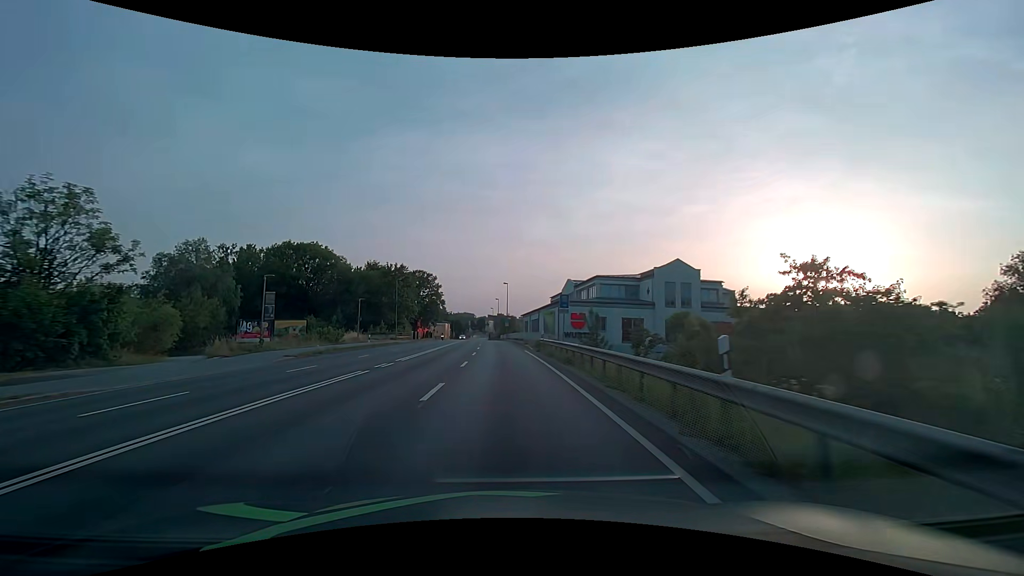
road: primary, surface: asphalt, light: Day
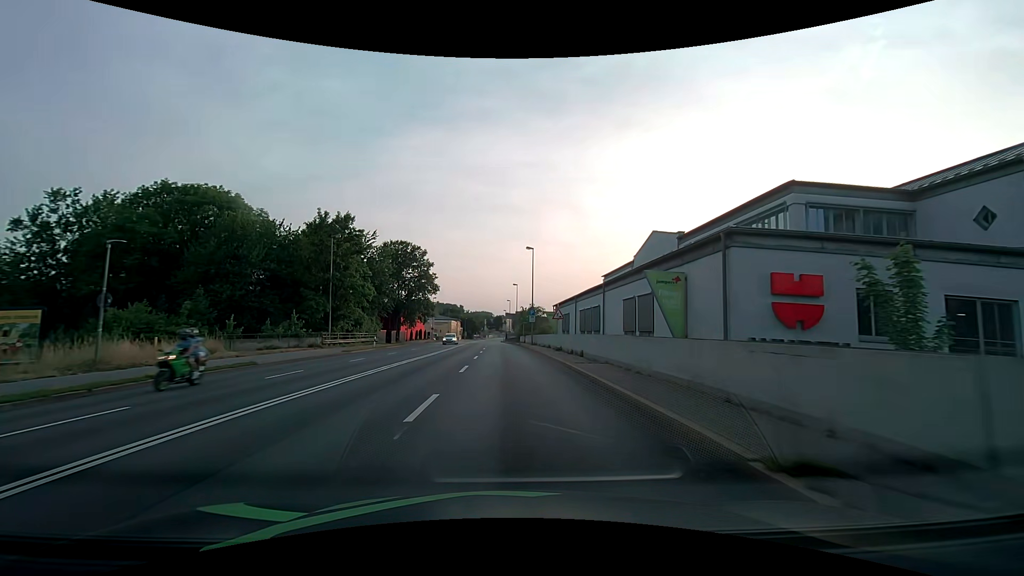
(-0.8, +38.3) m; -2°
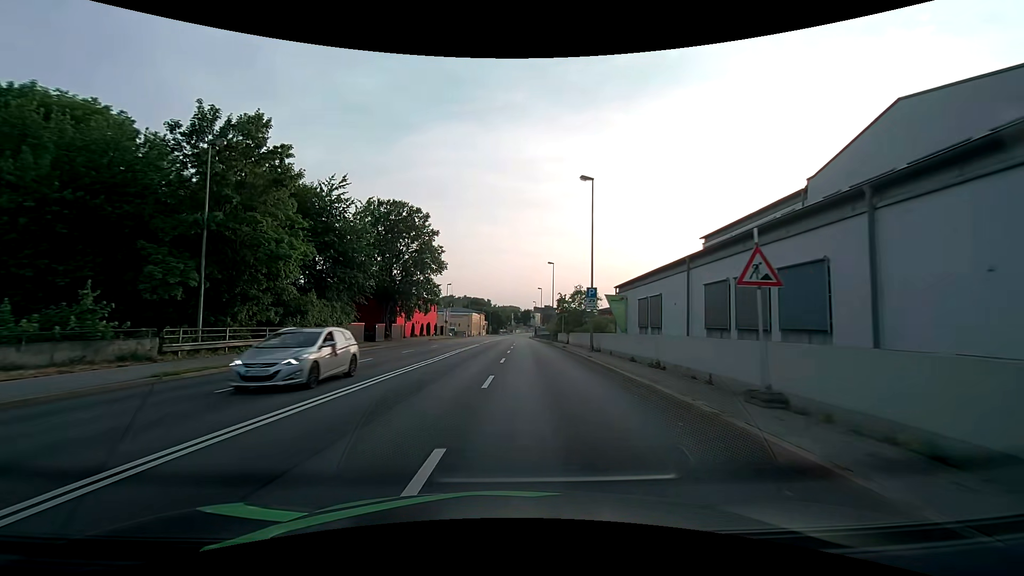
(-0.5, +22.9) m; -3°
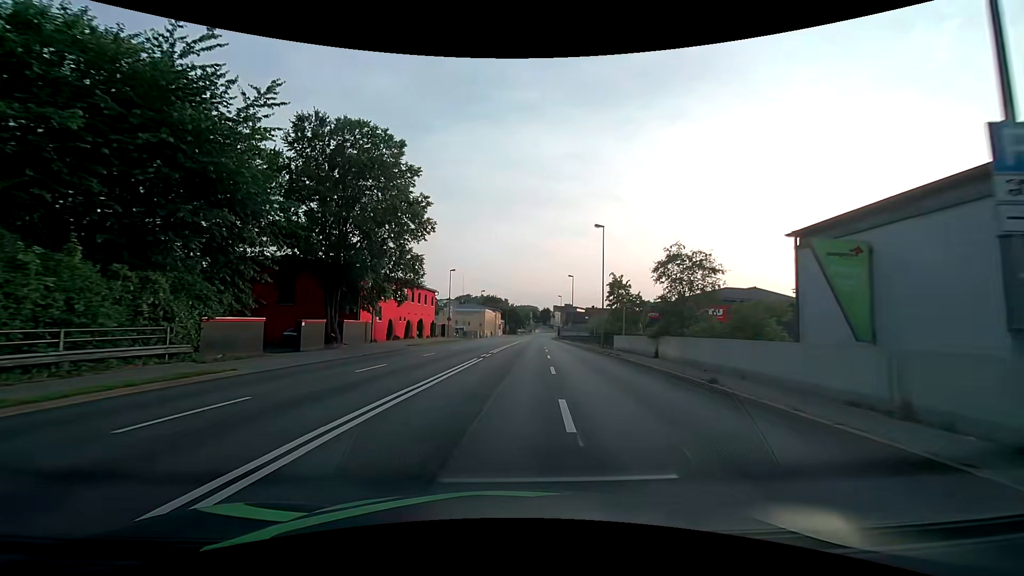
(-0.5, +23.1) m; -2°
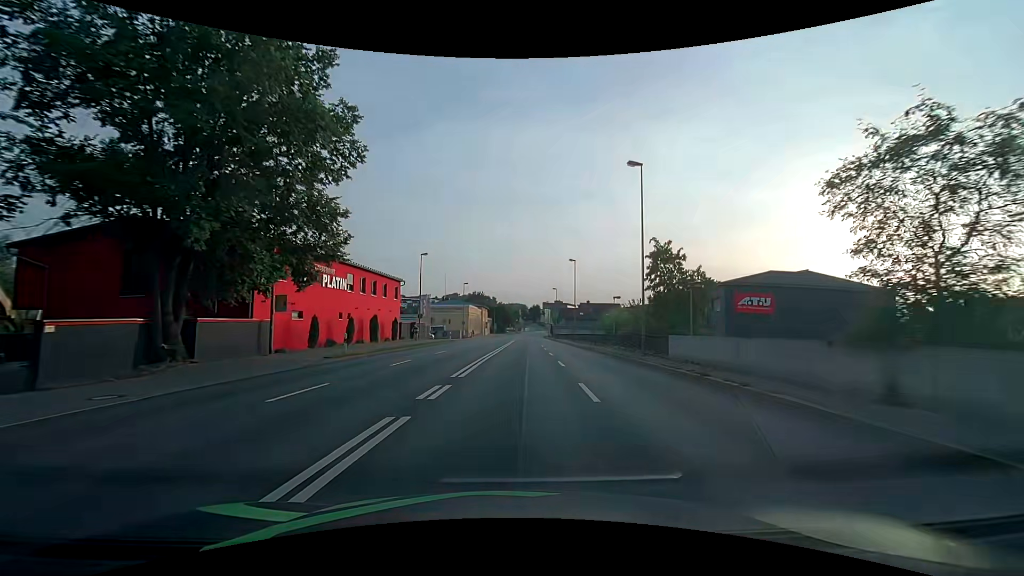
(+0.1, +15.4) m; +1°
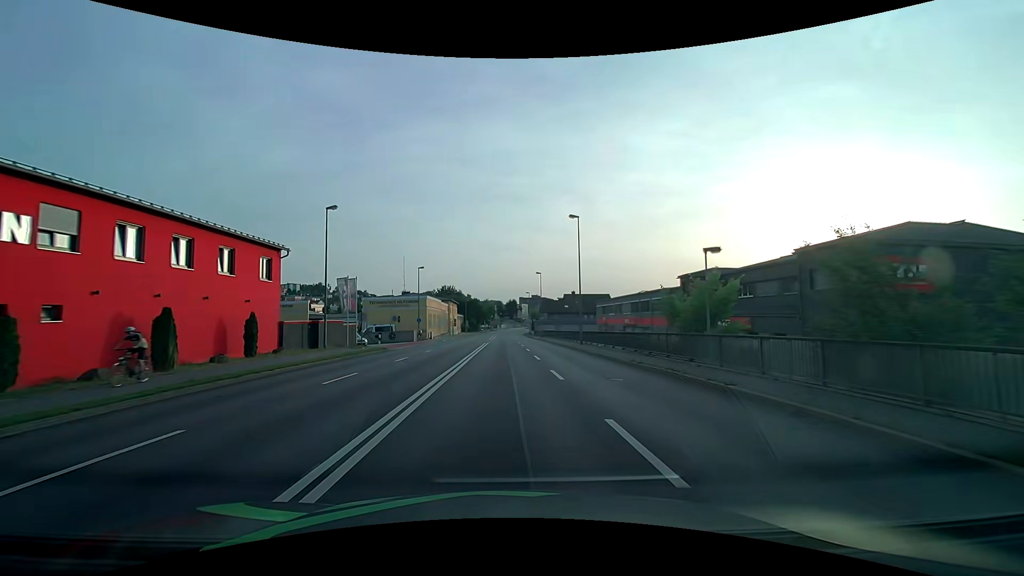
(+0.6, +23.0) m; +3°
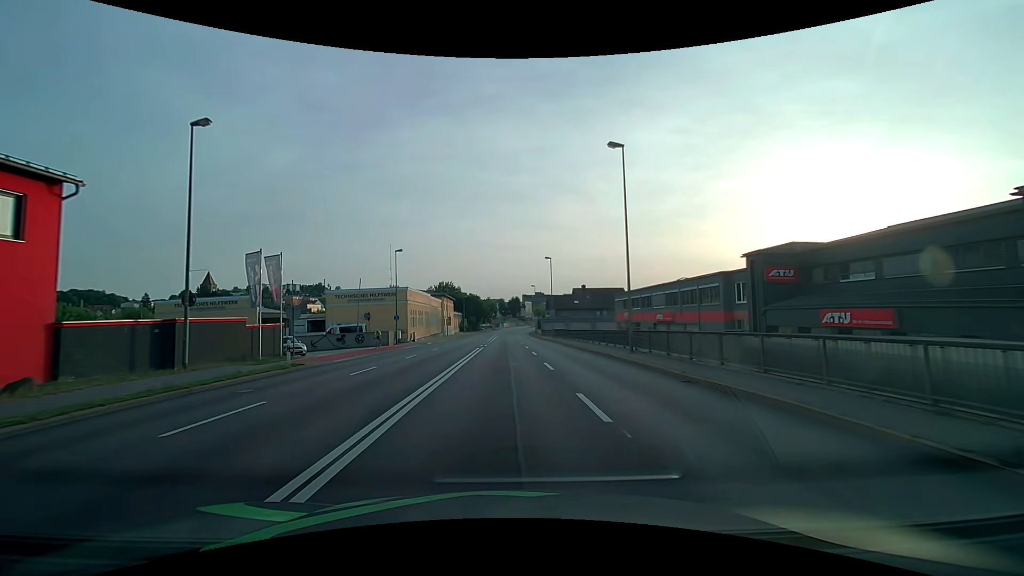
(0.0, +15.3) m; 0°
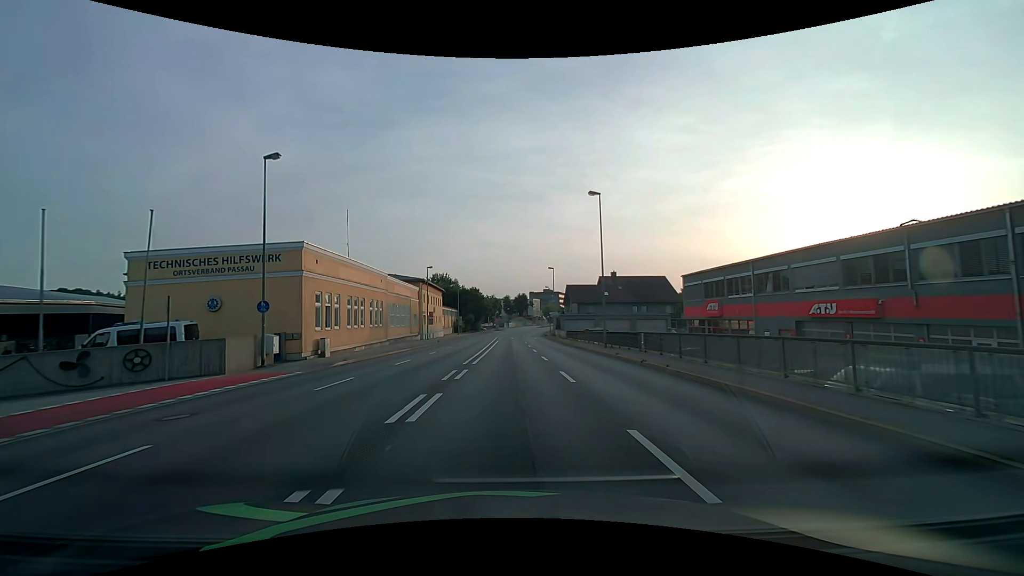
(-0.3, +30.7) m; -1°
(0, +10) (0, +20) (0, +30) (0, +40) (0, +50) (0, +60) (0, +70) (+1, +80) (+1, +90) (+1, +100) m
